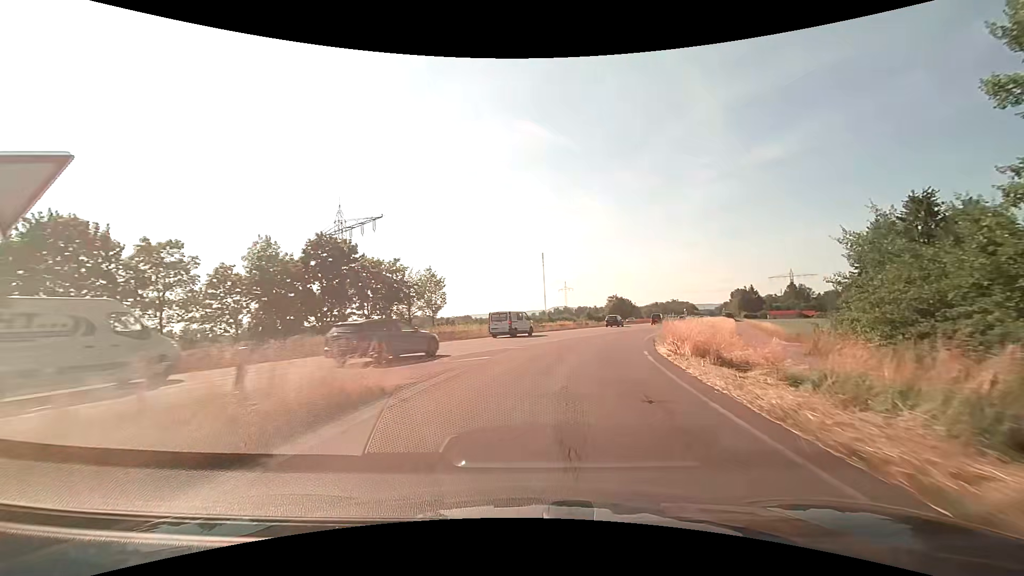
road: trunk_link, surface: asphalt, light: Day
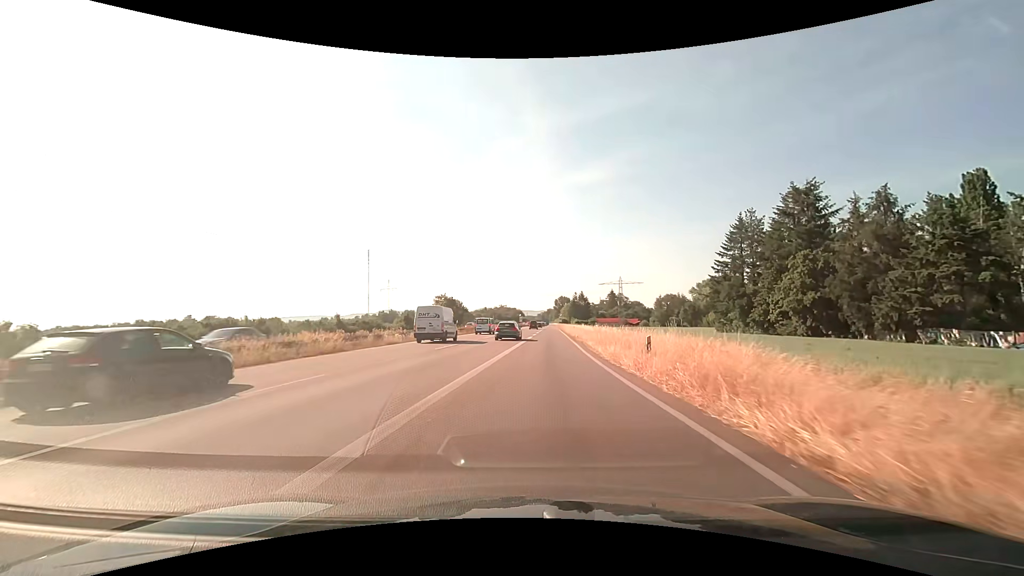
(+6.1, +35.9) m; +20°
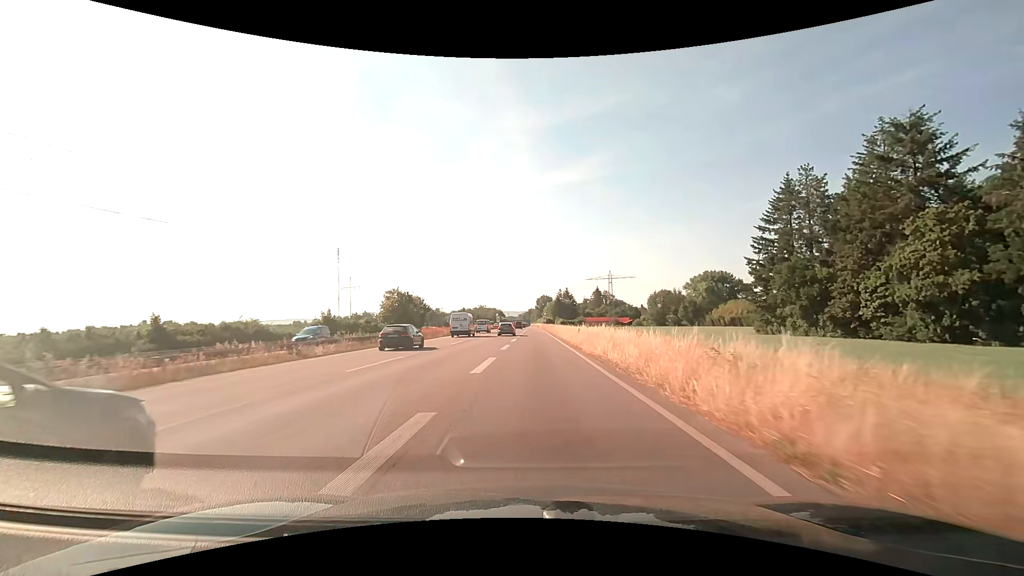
(+1.2, +29.3) m; +3°
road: trunk
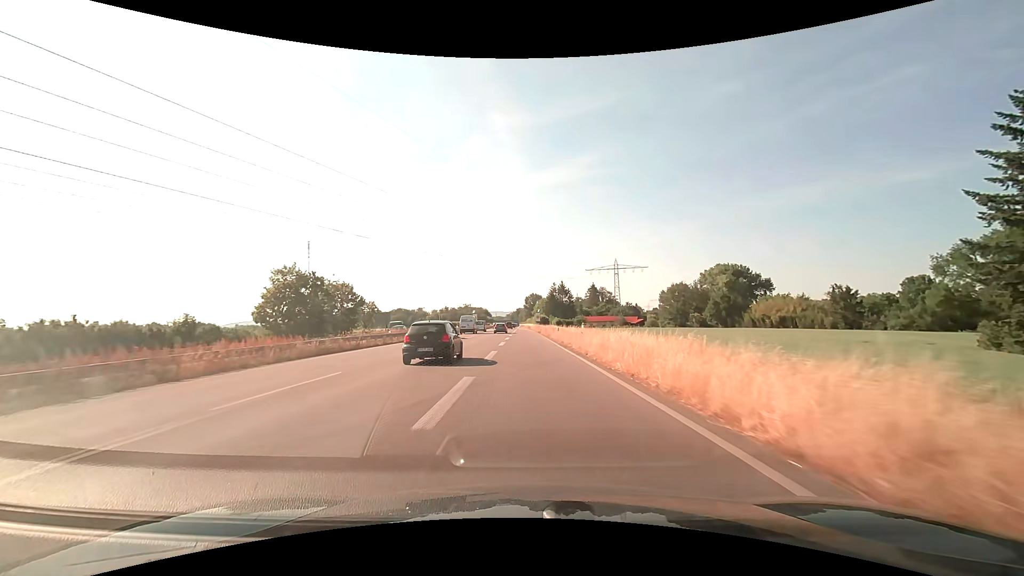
(+0.1, +43.5) m; +1°
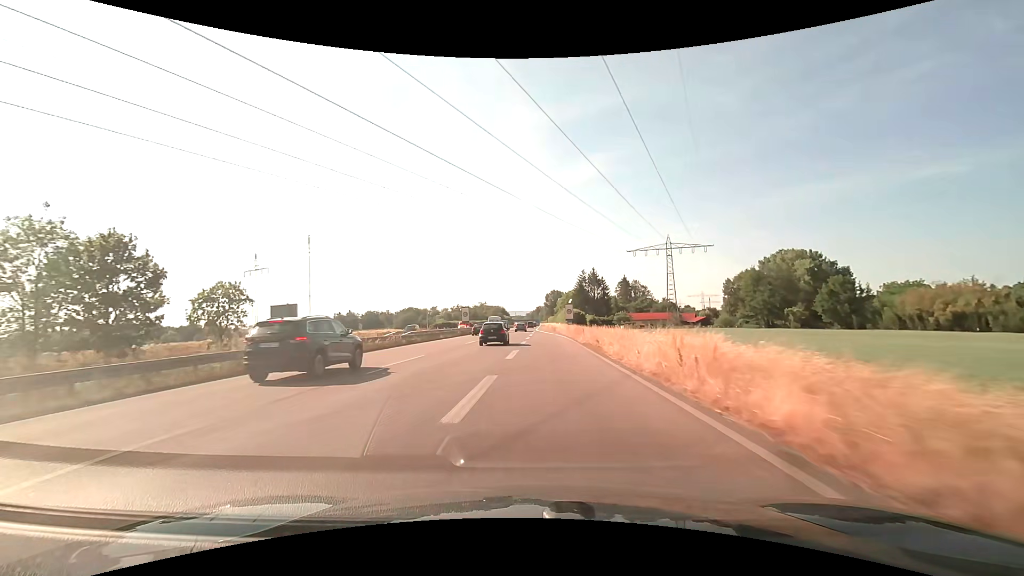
(-0.3, +48.0) m; -2°
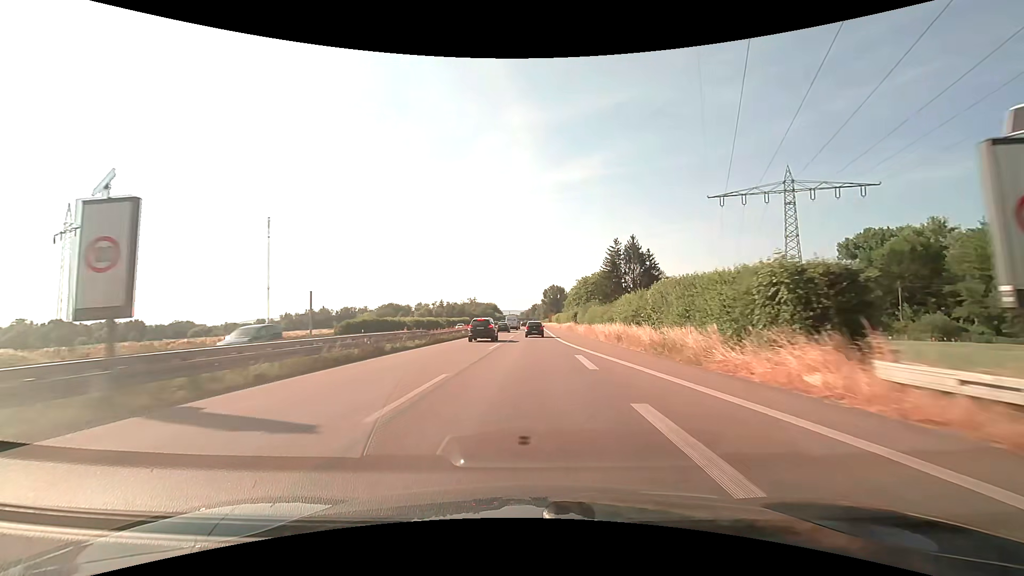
(-1.5, +64.8) m; 0°
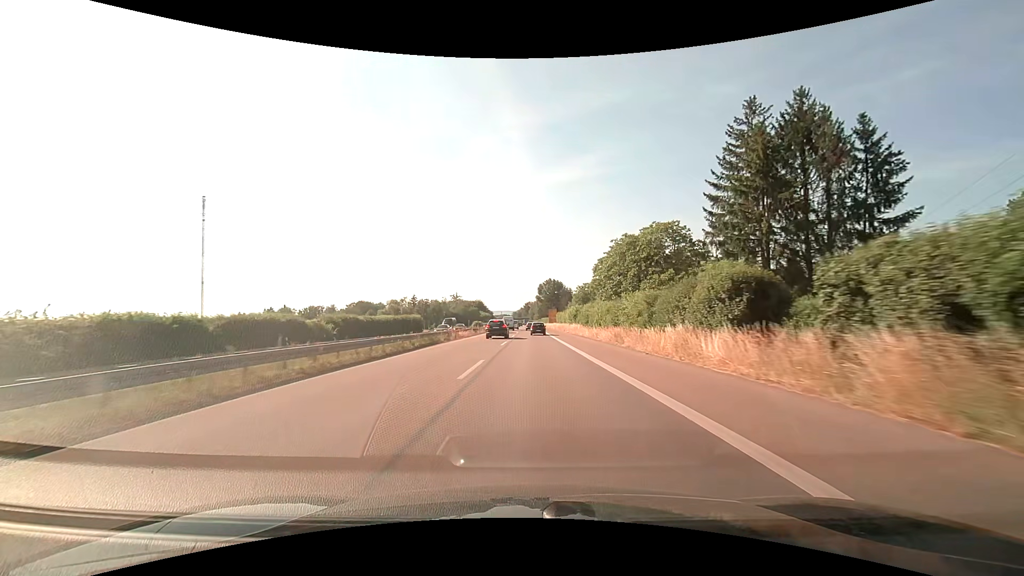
(+0.6, +68.9) m; +1°
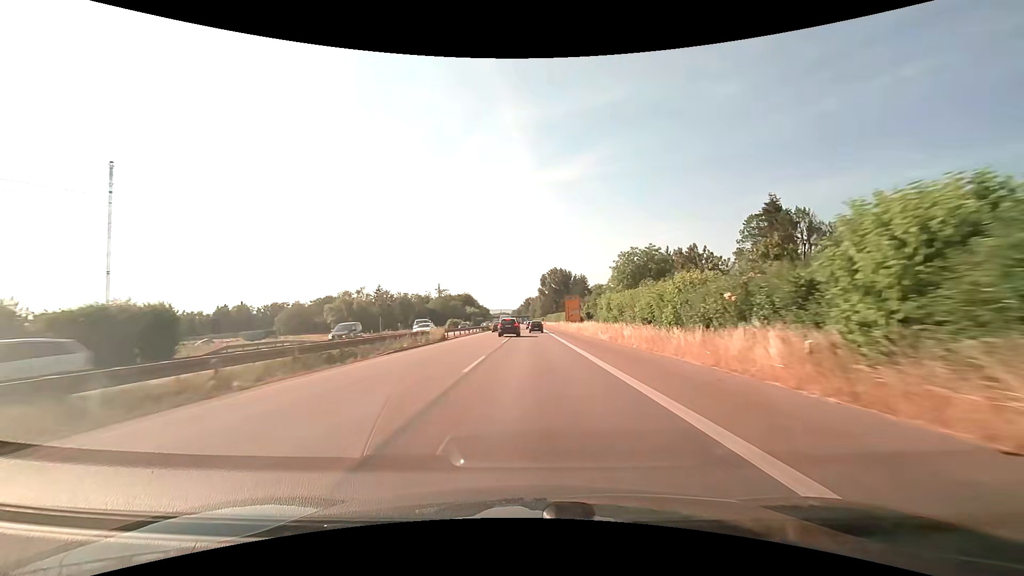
(+0.1, +72.4) m; 0°
(0, +10) (0, +20) (0, +30) (0, +40) (0, +50) (0, +60) (0, +70) (+1, +80) (+1, +90) (+1, +100) m
